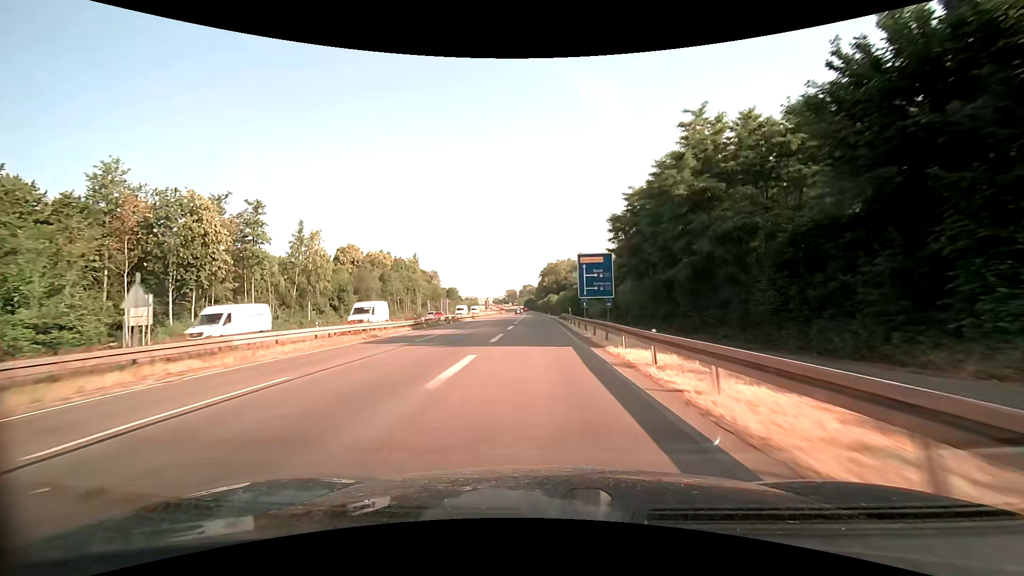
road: trunk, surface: asphalt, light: Day
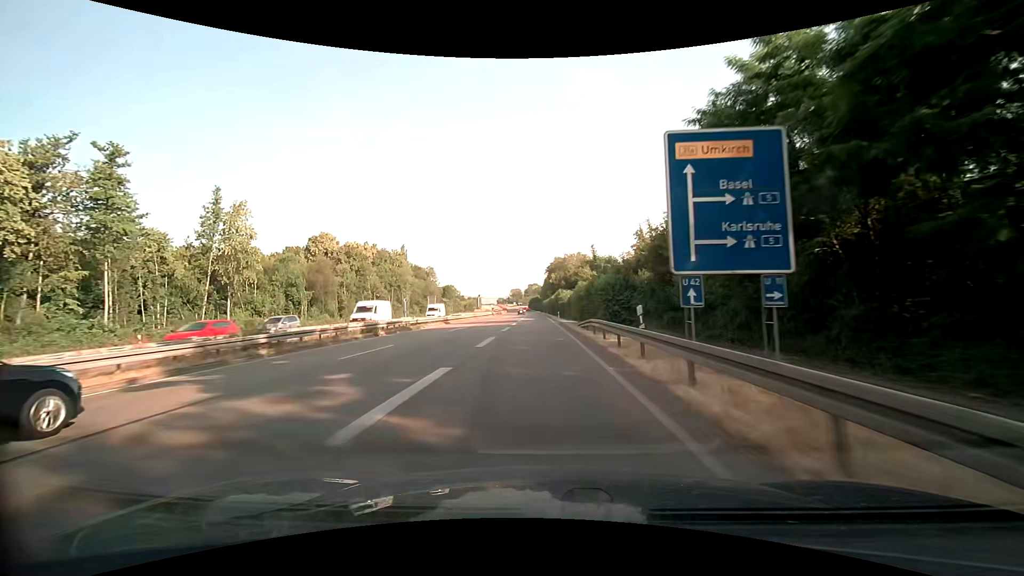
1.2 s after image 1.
(-0.3, +27.4) m; -1°
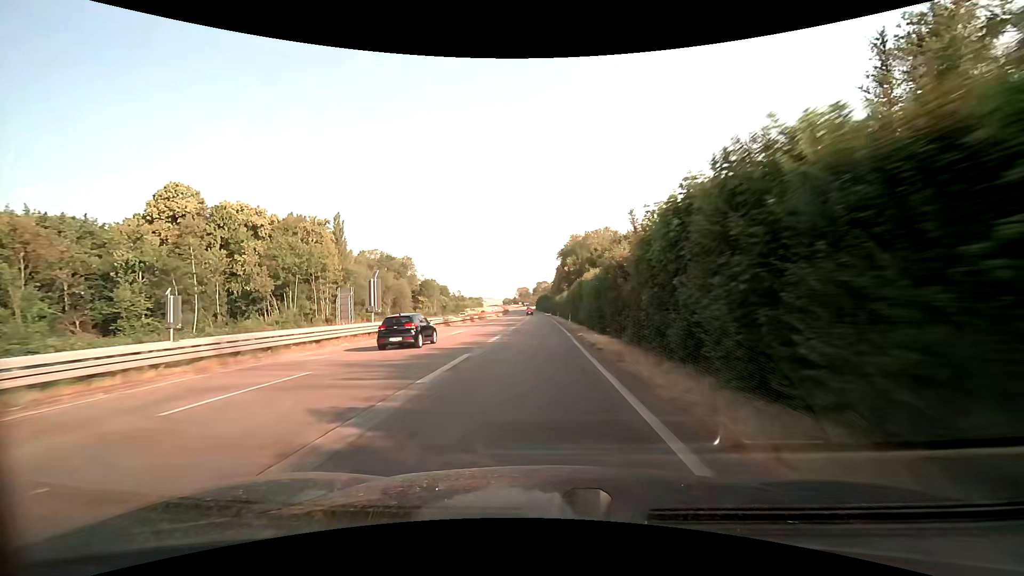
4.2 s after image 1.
(-0.7, +67.5) m; -1°
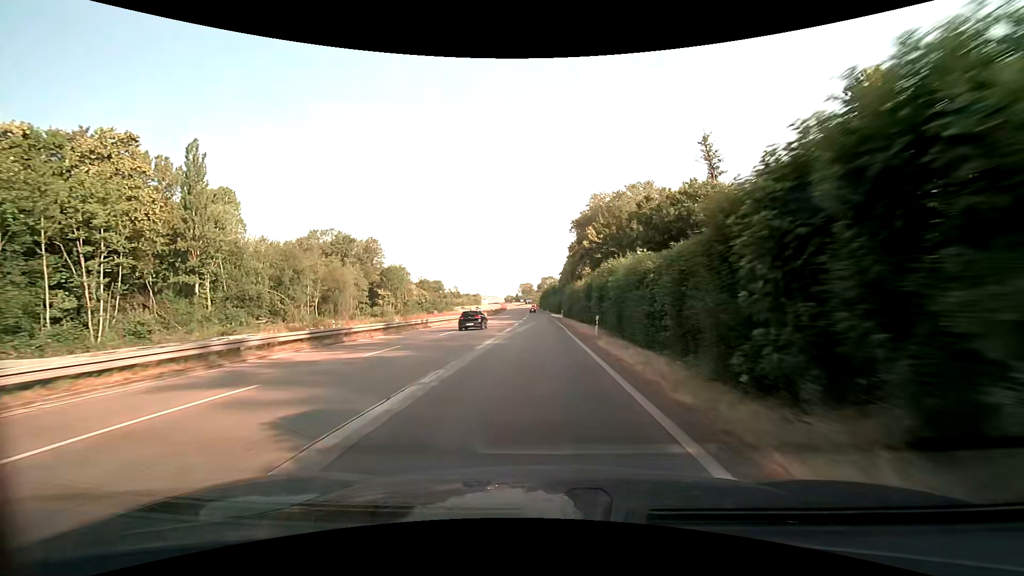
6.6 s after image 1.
(-0.2, +52.2) m; 0°
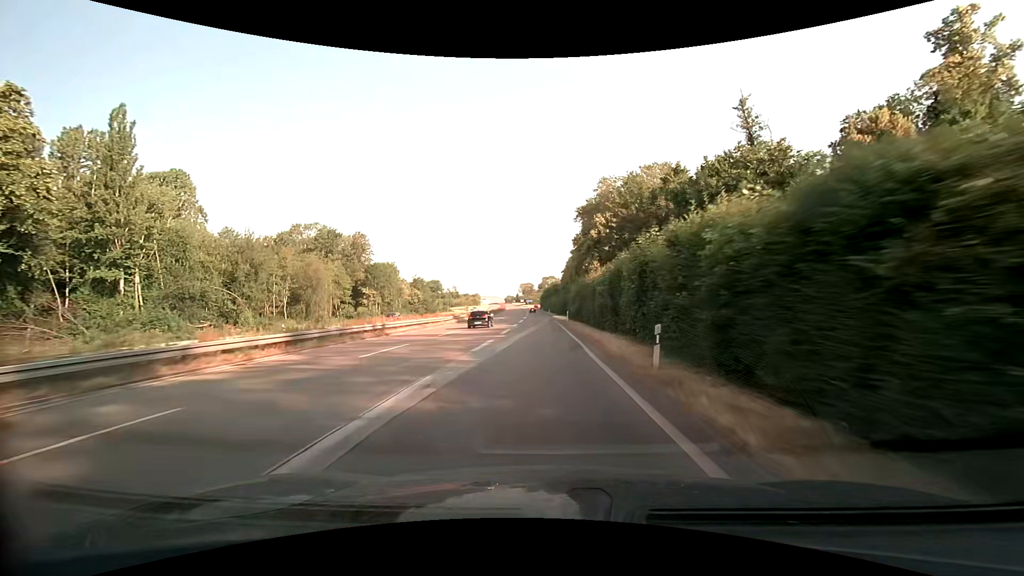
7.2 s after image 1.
(0.0, +12.8) m; 0°
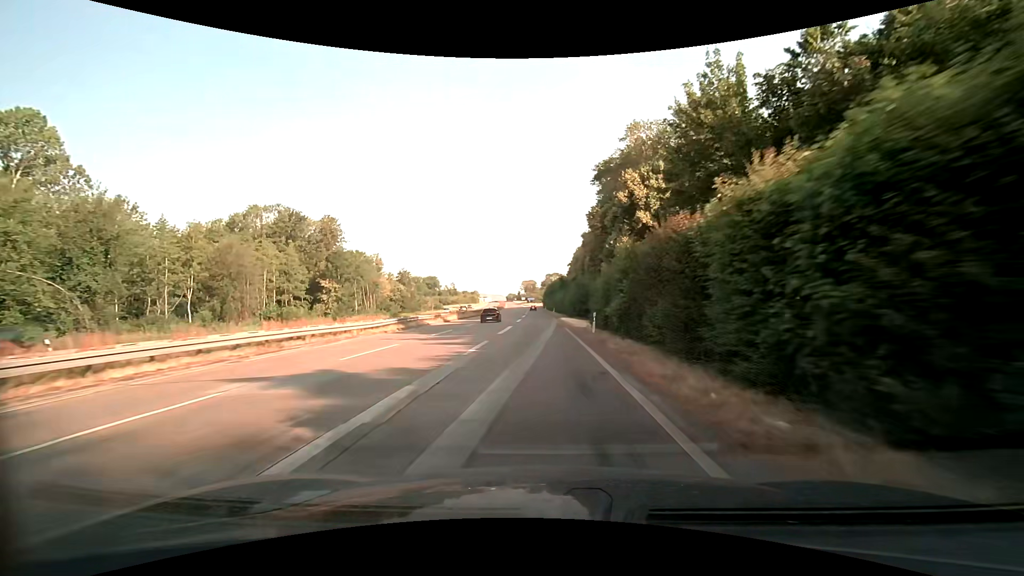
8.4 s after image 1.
(-0.1, +25.3) m; -1°
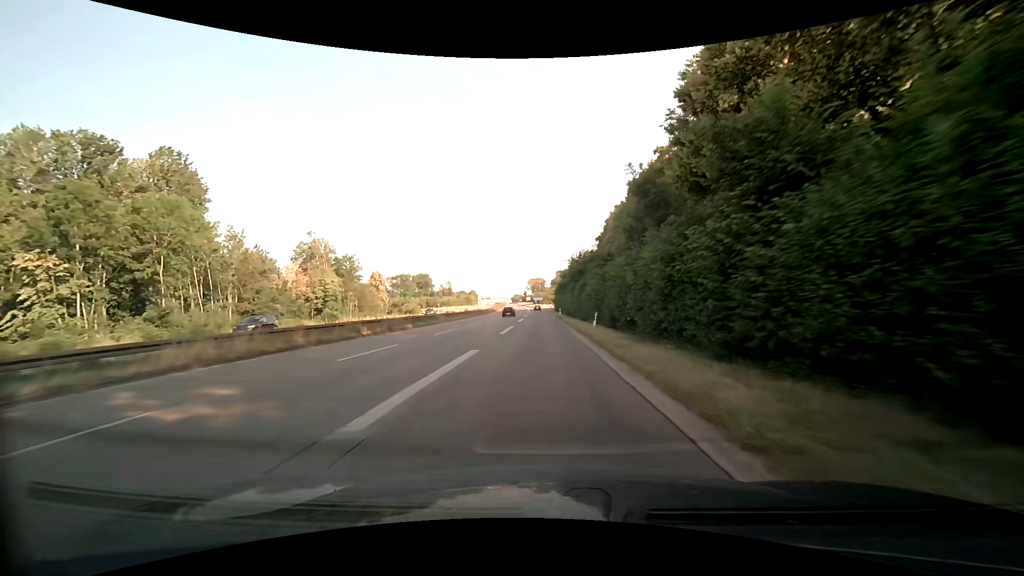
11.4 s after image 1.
(-0.4, +61.4) m; -1°
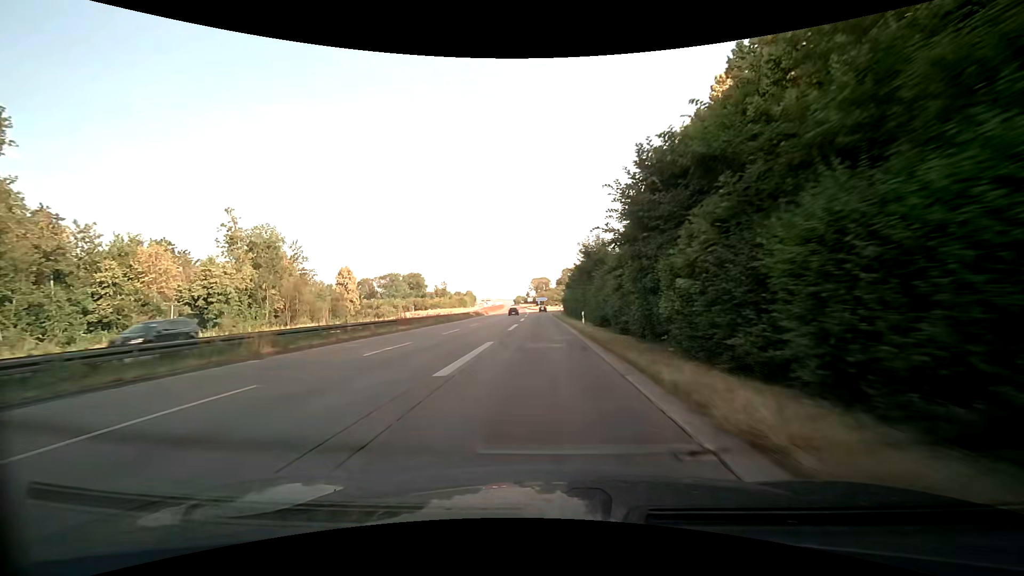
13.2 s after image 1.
(-0.3, +35.4) m; -1°
